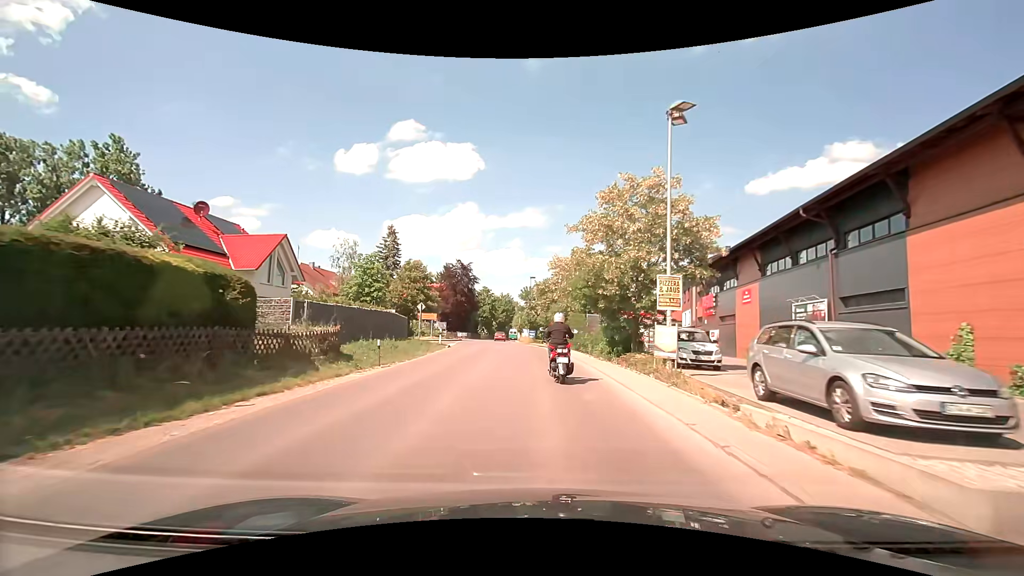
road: secondary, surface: asphalt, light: Day
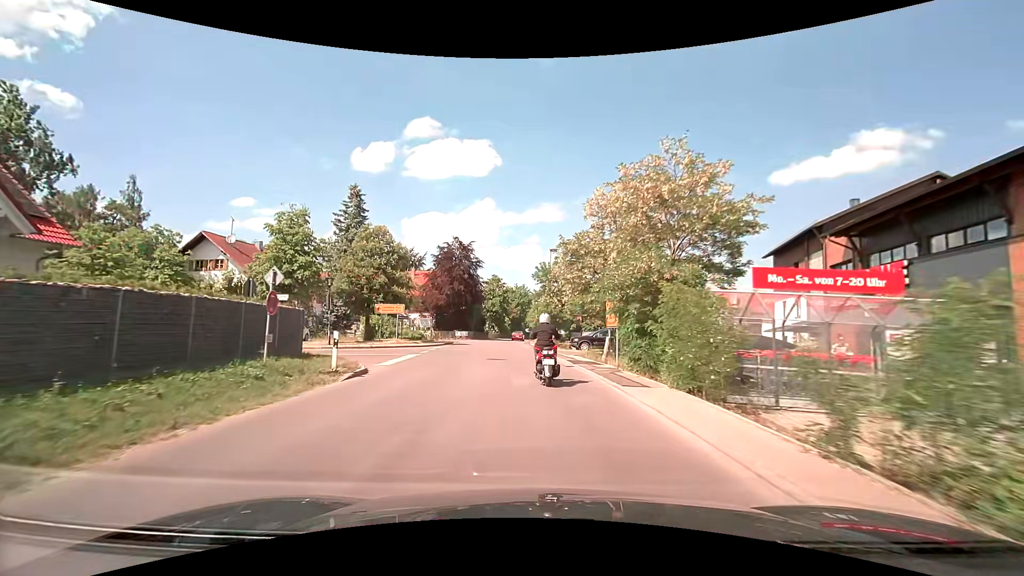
(-0.3, +19.8) m; -2°
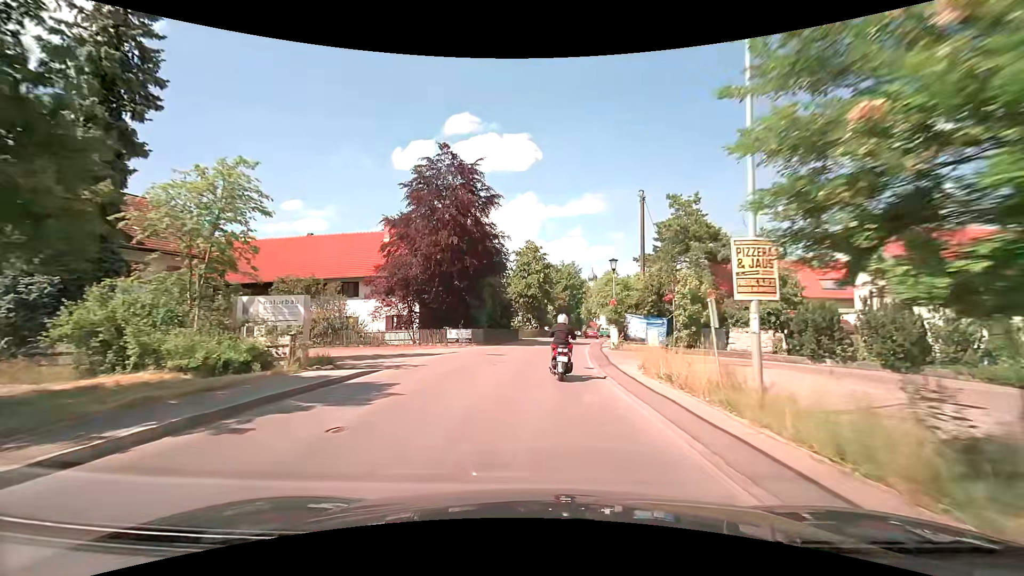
(-2.0, +32.7) m; -5°
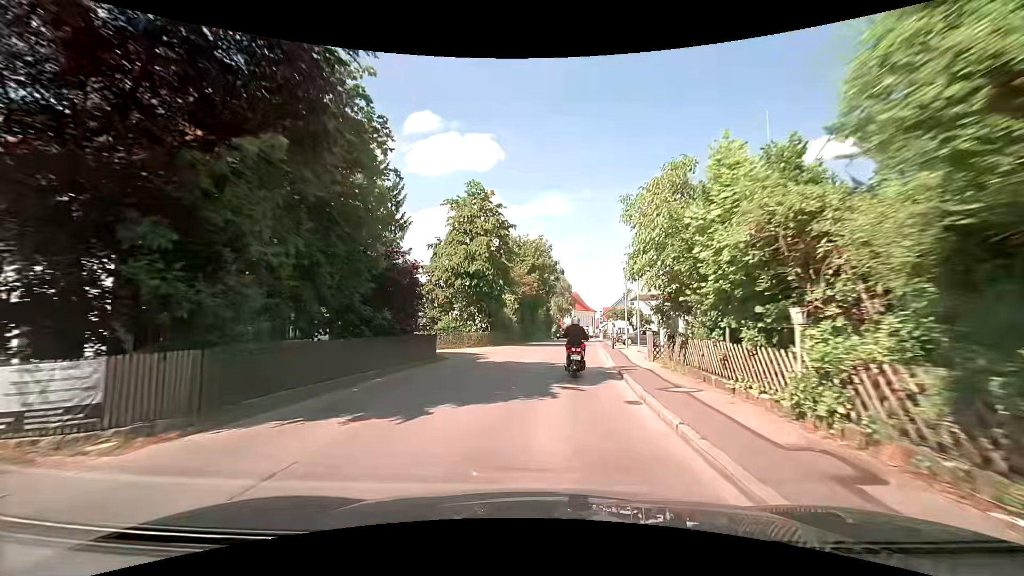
(+0.6, +25.5) m; +3°
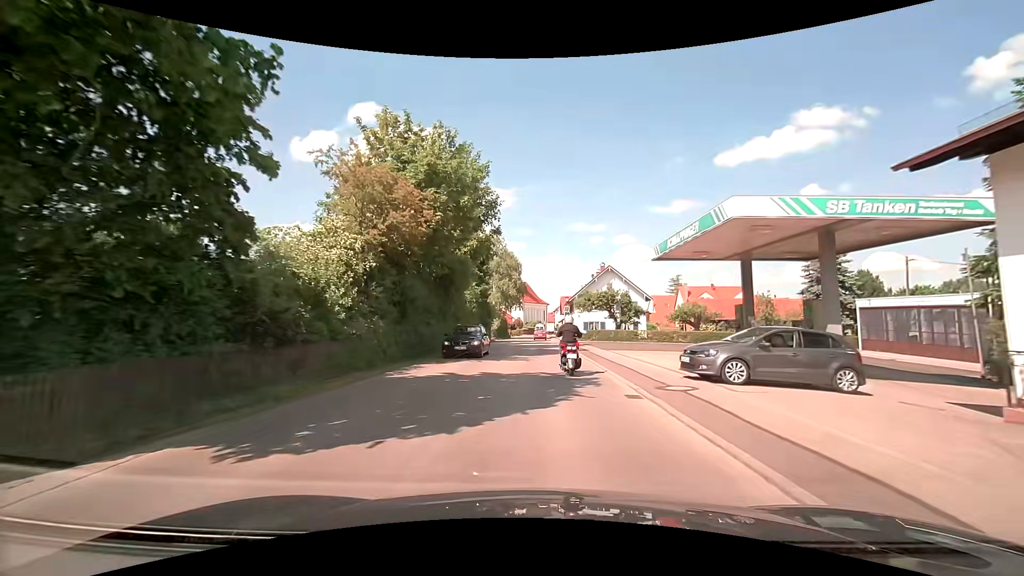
(+1.8, +30.4) m; +7°
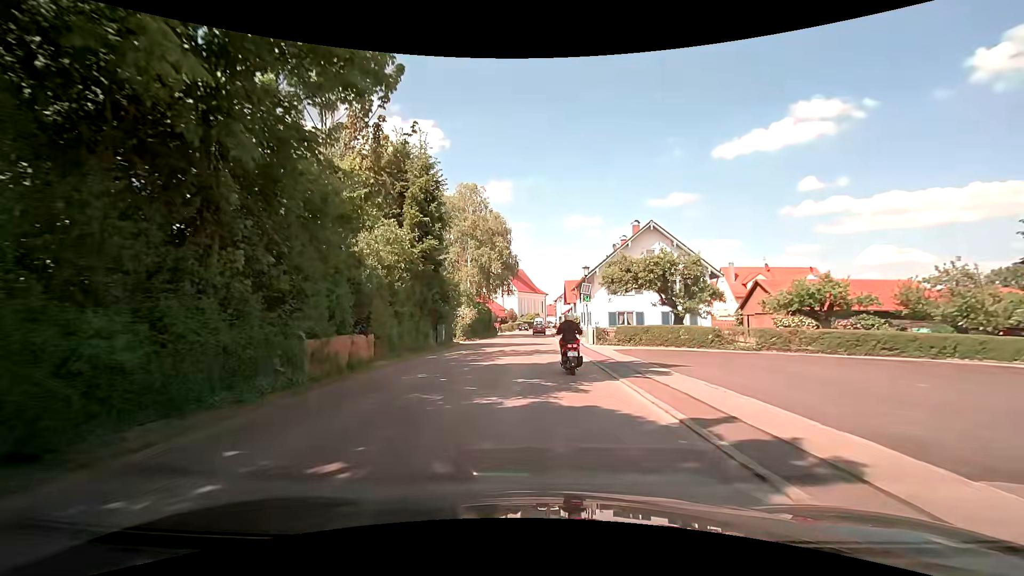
(-0.1, +23.6) m; +1°
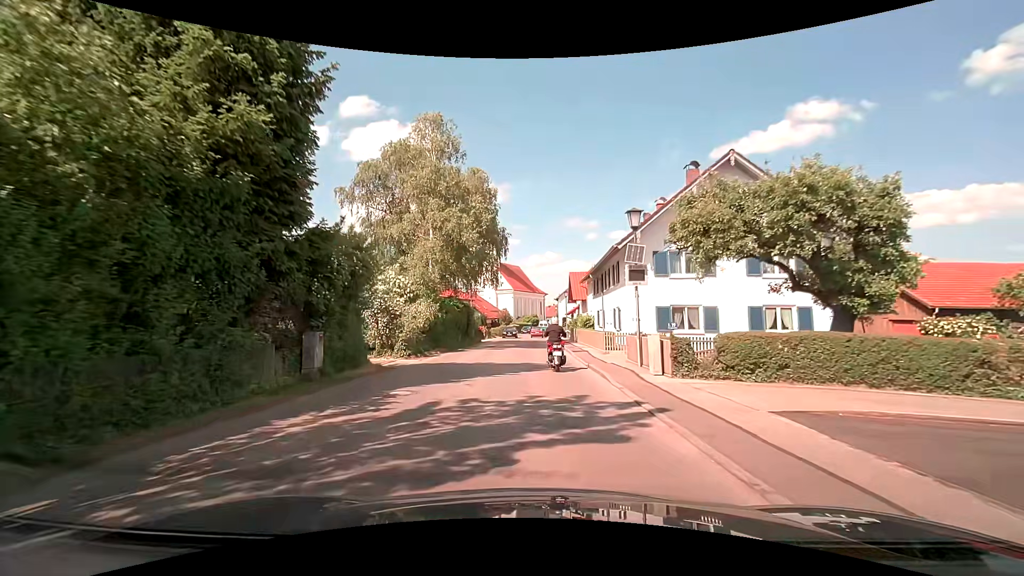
(-0.1, +16.1) m; 0°
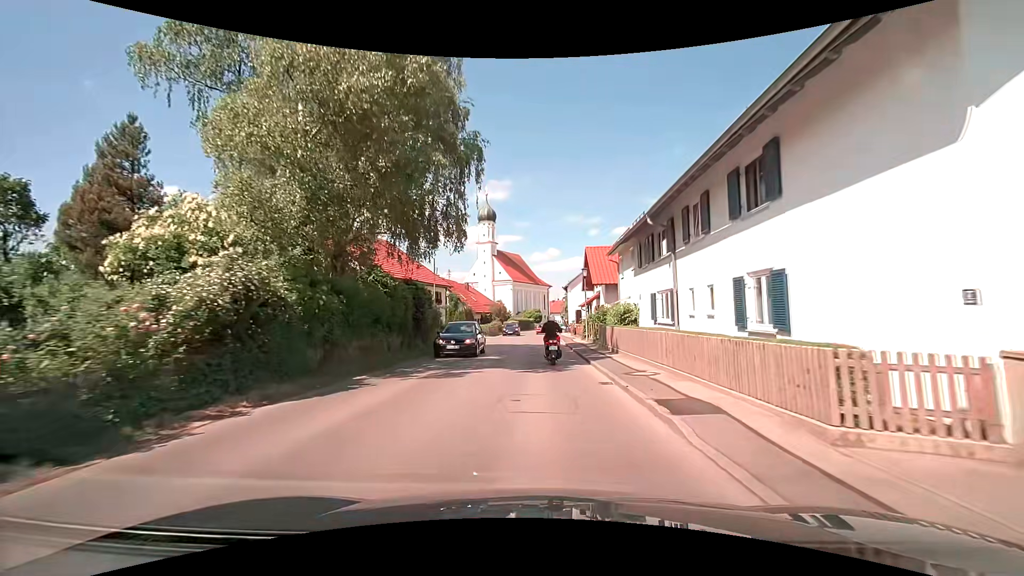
(0.0, +17.8) m; 0°
(0, +10) (0, +20) (0, +30) (0, +40) (0, +50) (0, +60) (0, +70) (+1, +80) (+2, +90) (+3, +100) m
